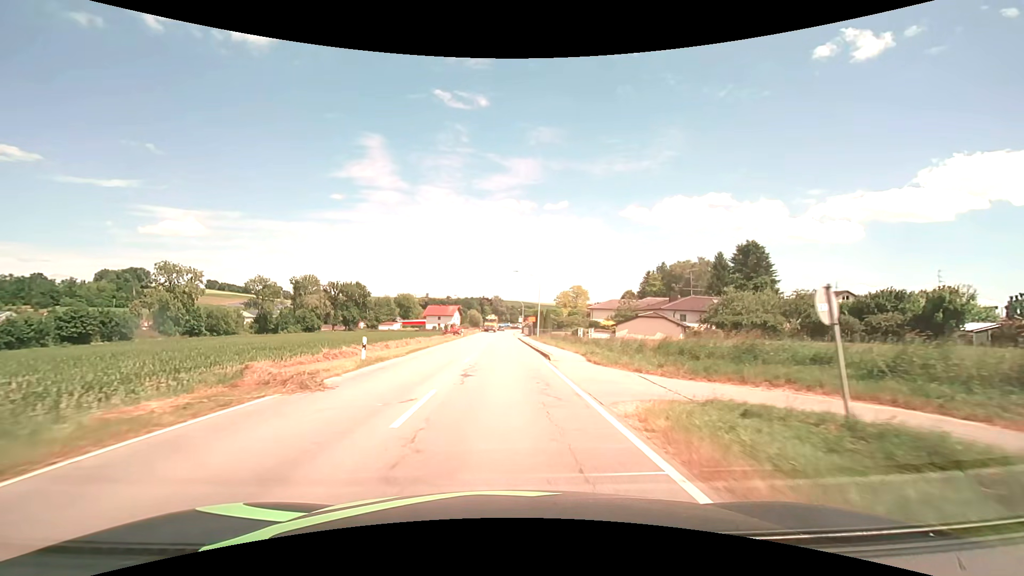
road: secondary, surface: asphalt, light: Day
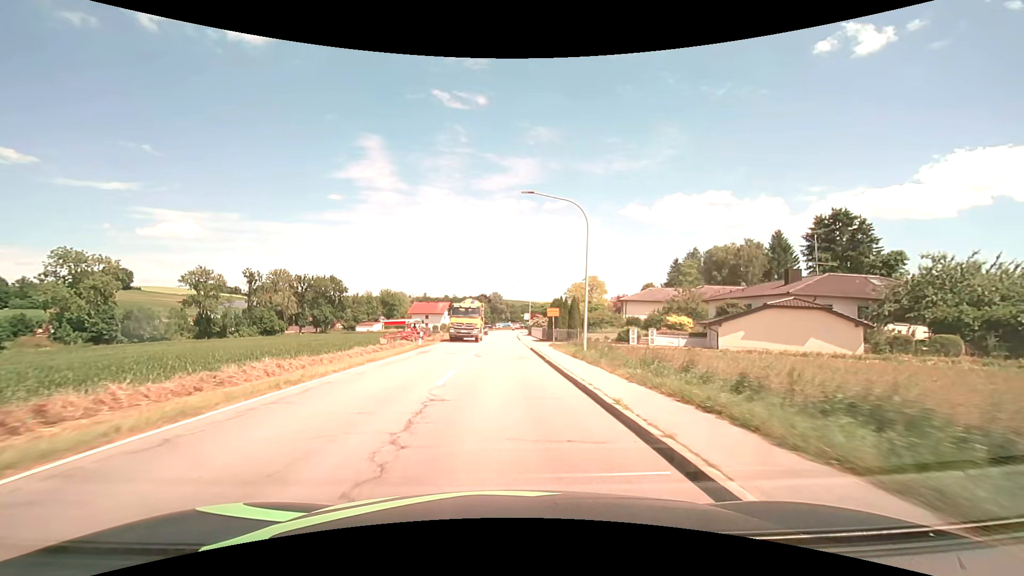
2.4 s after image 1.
(-0.1, +31.6) m; 0°
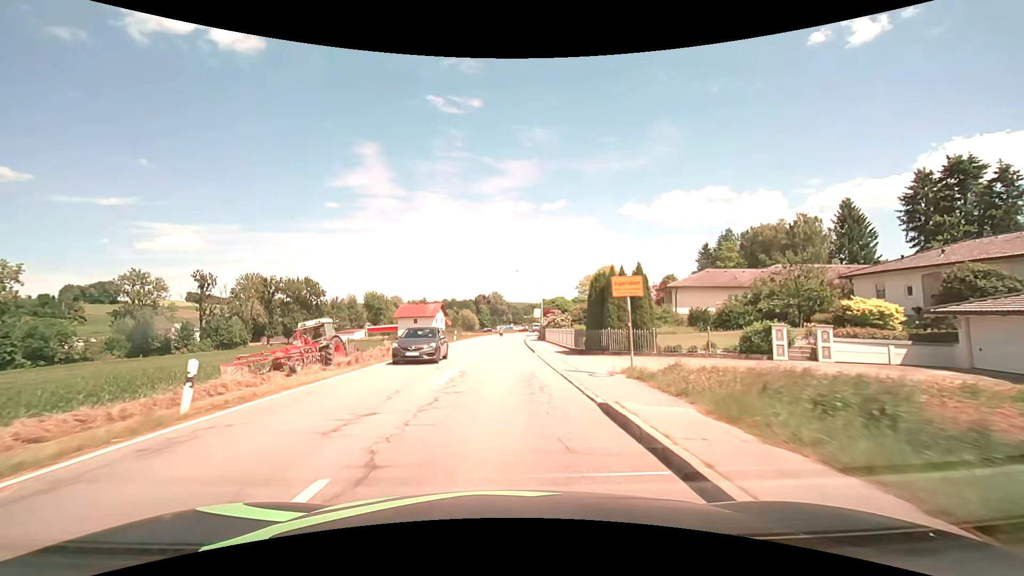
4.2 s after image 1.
(0.0, +23.8) m; 0°
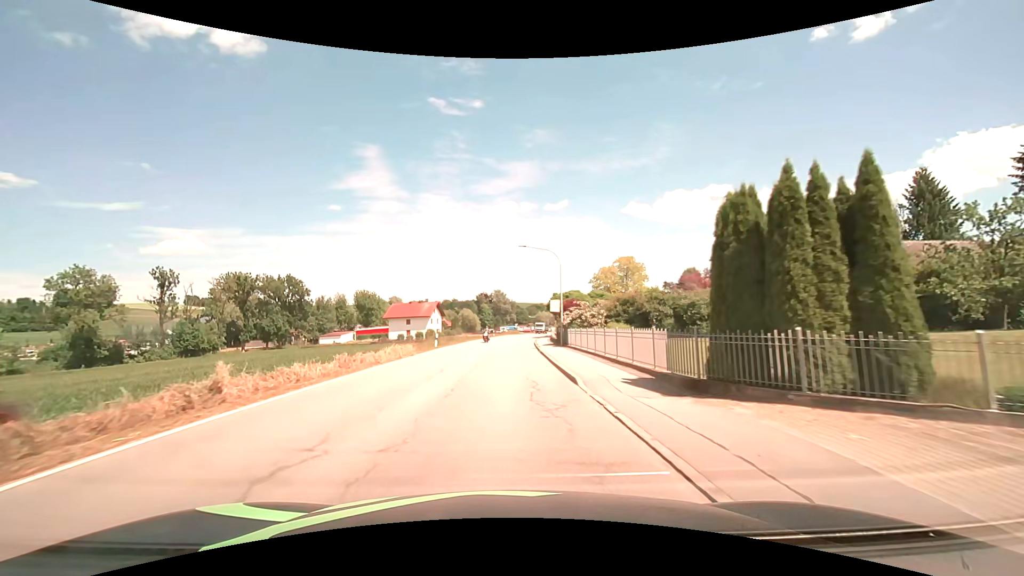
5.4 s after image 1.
(0.0, +15.9) m; 0°
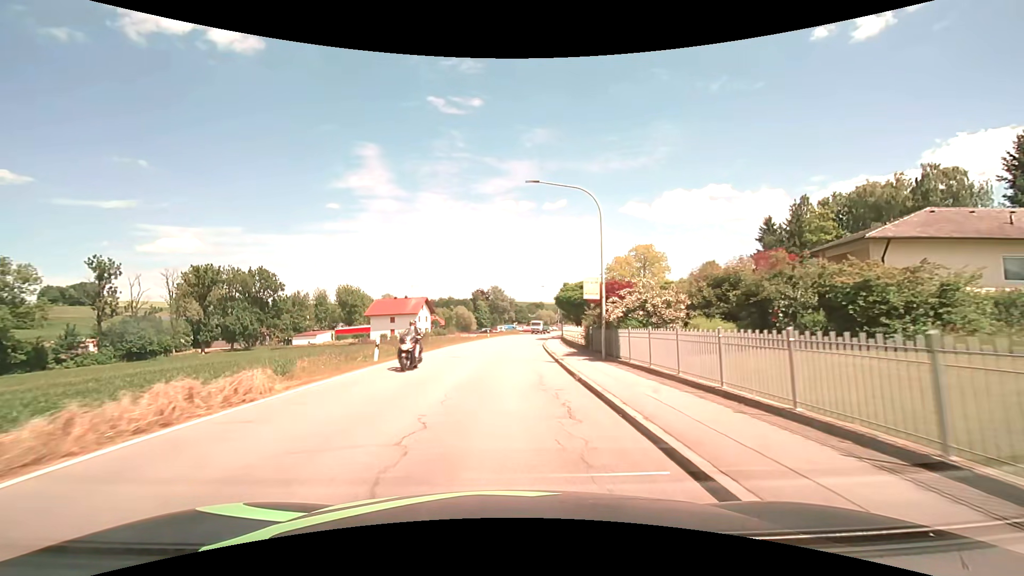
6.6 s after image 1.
(0.0, +15.8) m; 0°
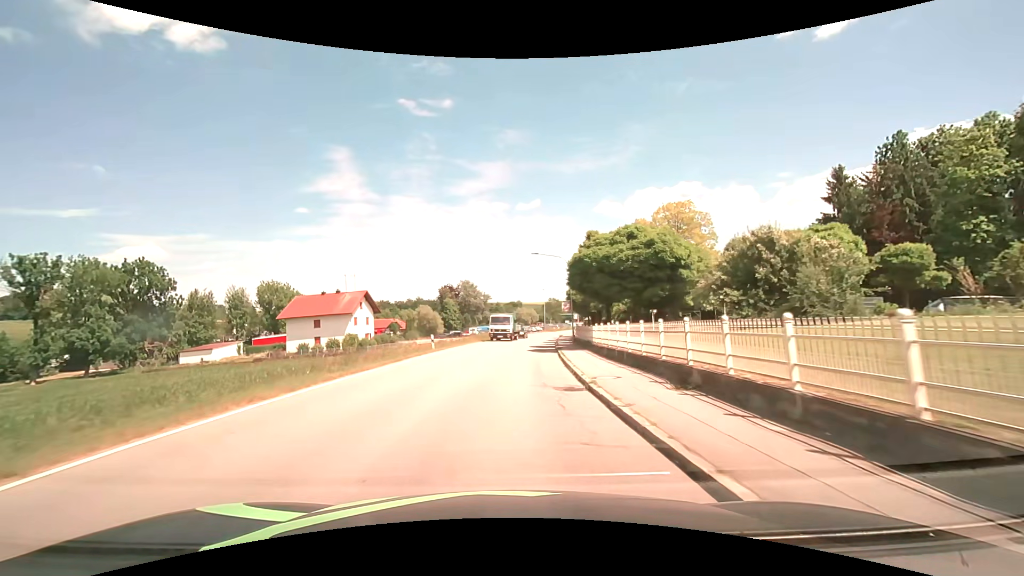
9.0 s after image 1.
(+0.7, +31.6) m; +3°
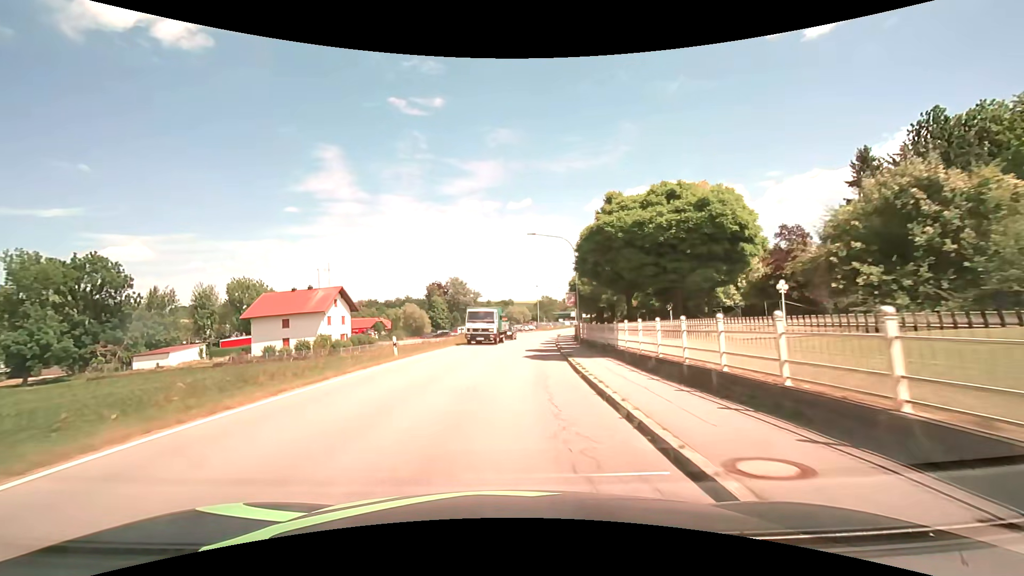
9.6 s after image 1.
(0.0, +7.9) m; +1°
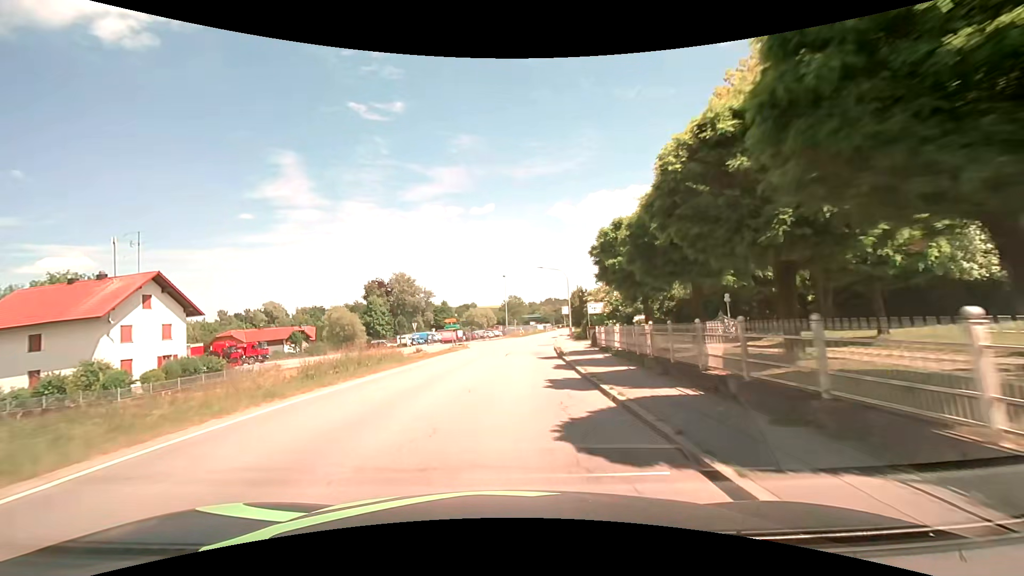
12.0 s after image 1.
(+1.2, +31.6) m; +4°
(0, +10) (0, +20) (+1, +30) (+1, +40) (+2, +50) (+3, +60) (+5, +70) (+6, +80) (+8, +90) (+9, +99) m
